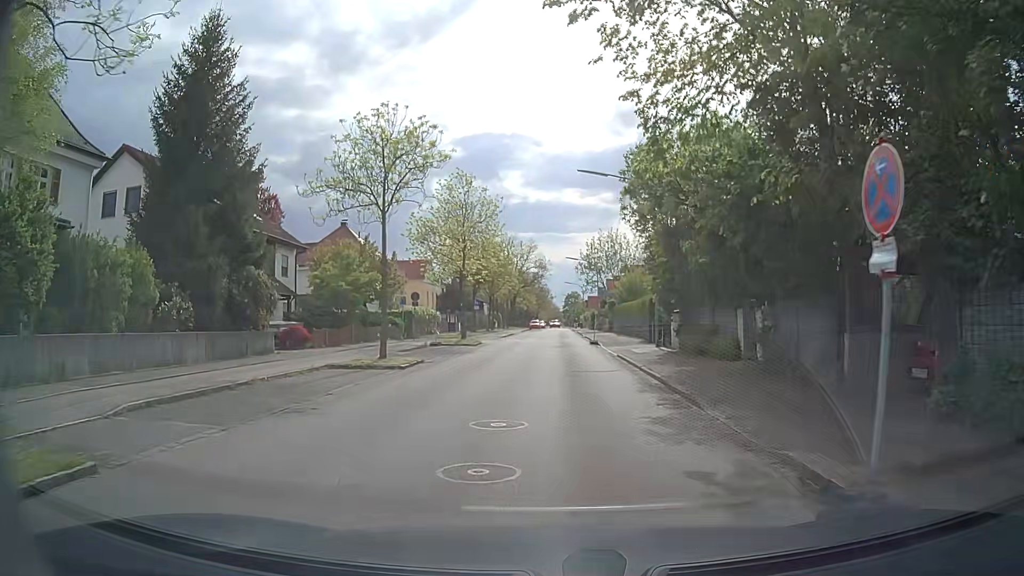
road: tertiary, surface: asphalt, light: Day
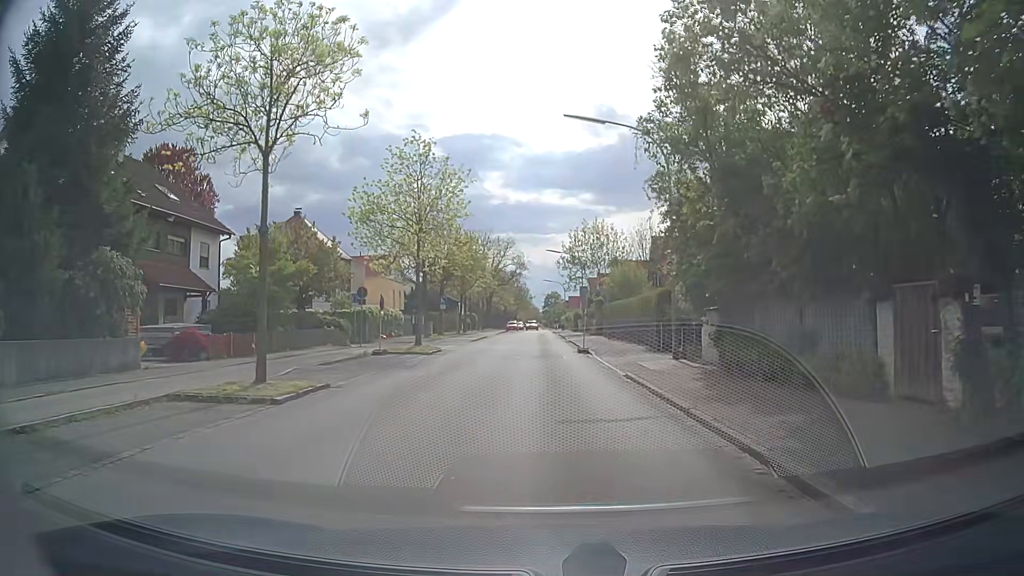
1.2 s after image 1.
(+0.1, +8.1) m; +1°
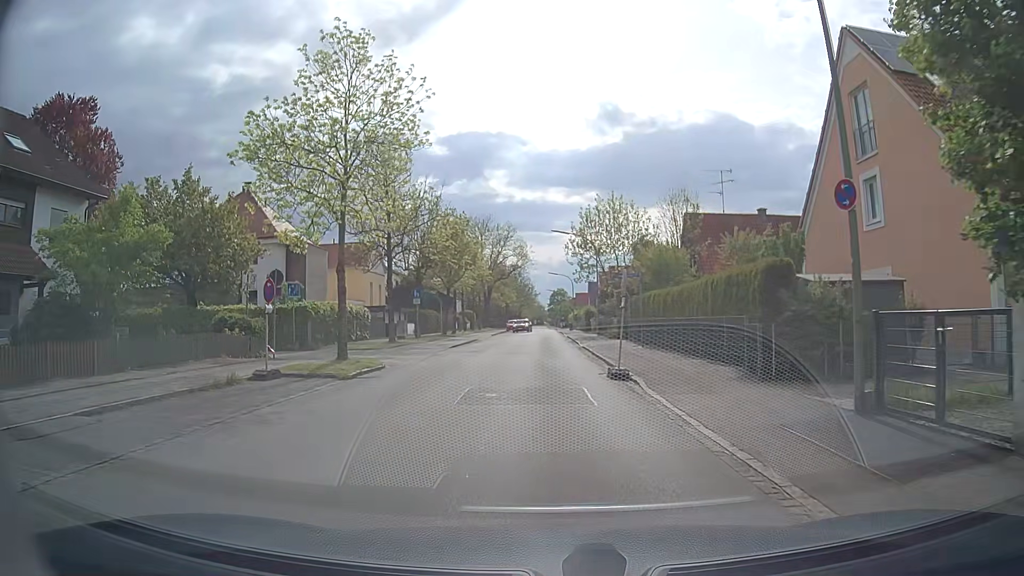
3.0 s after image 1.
(+0.2, +12.3) m; 0°
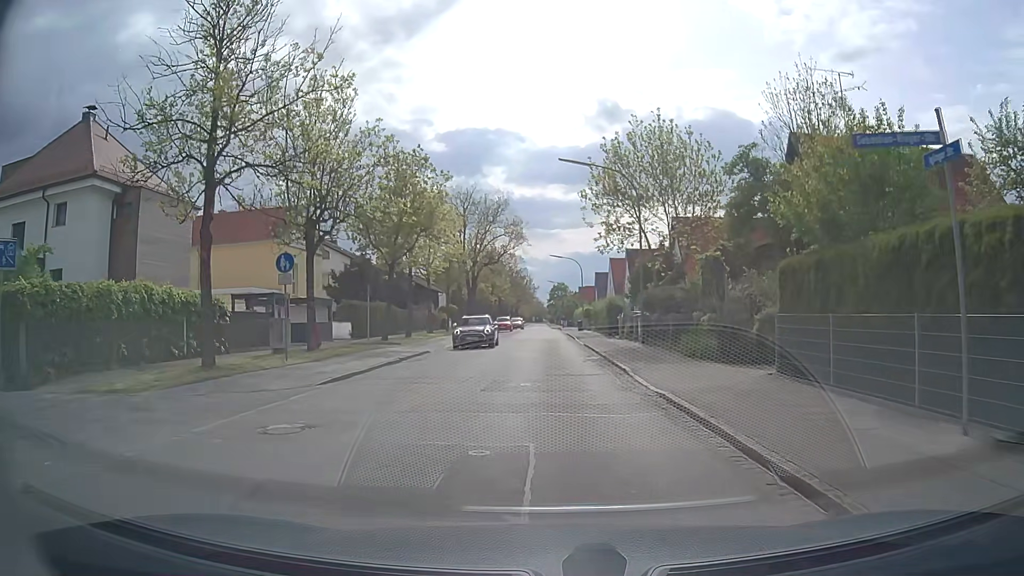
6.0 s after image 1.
(-0.2, +21.1) m; 0°
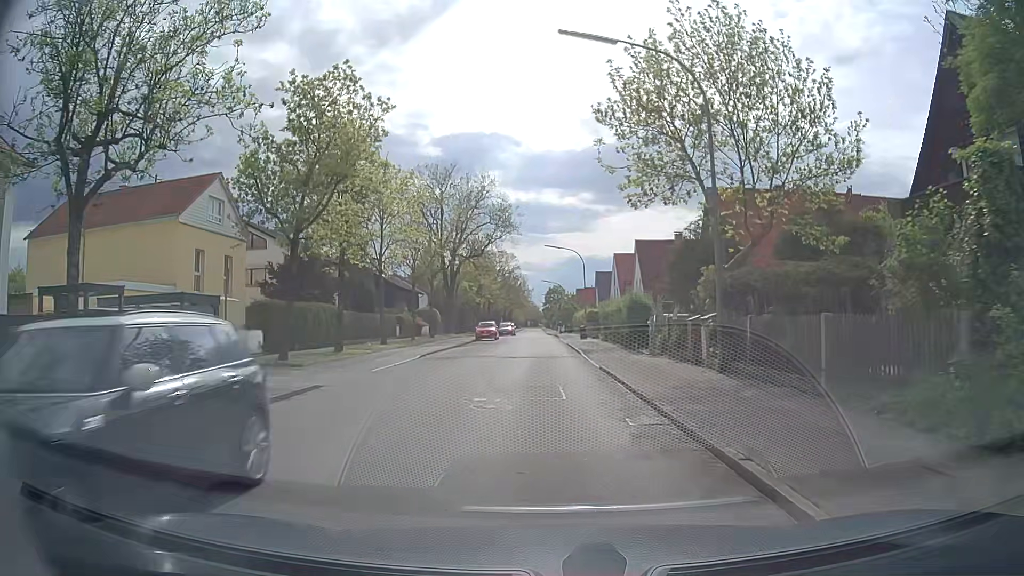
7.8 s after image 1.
(+0.1, +13.0) m; 0°
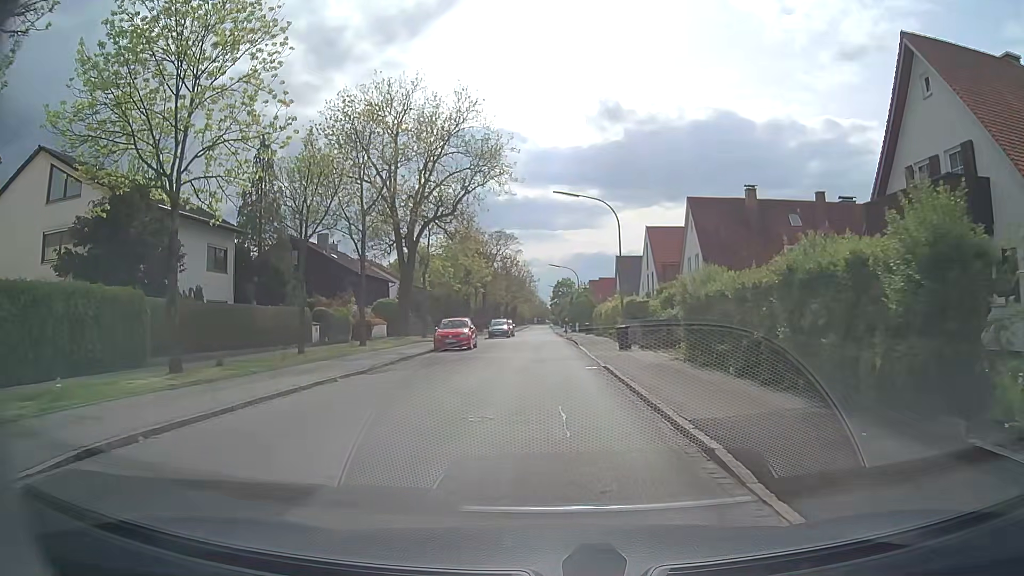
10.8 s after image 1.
(-0.2, +22.2) m; -1°
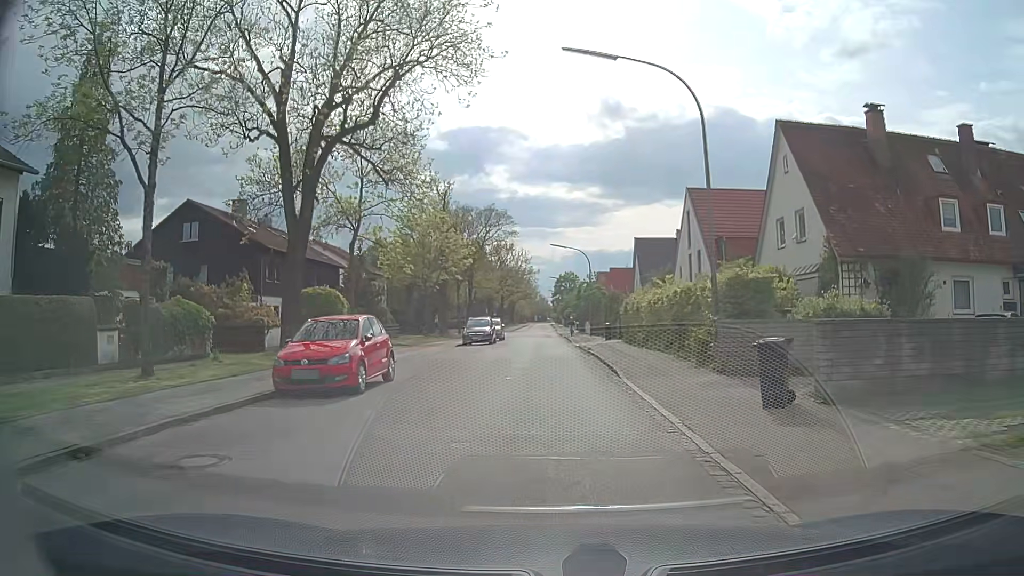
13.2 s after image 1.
(0.0, +18.2) m; 0°
